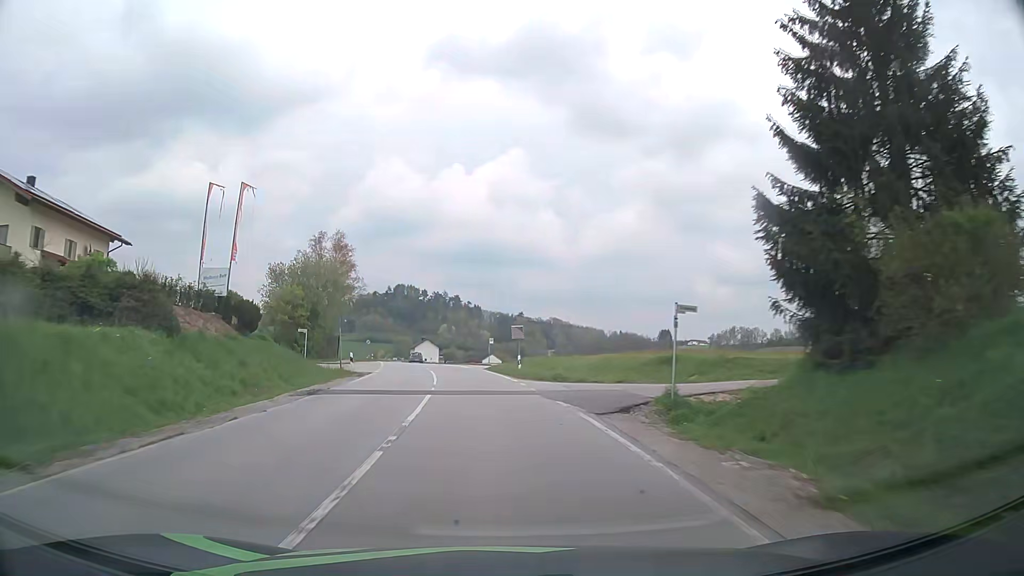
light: Day
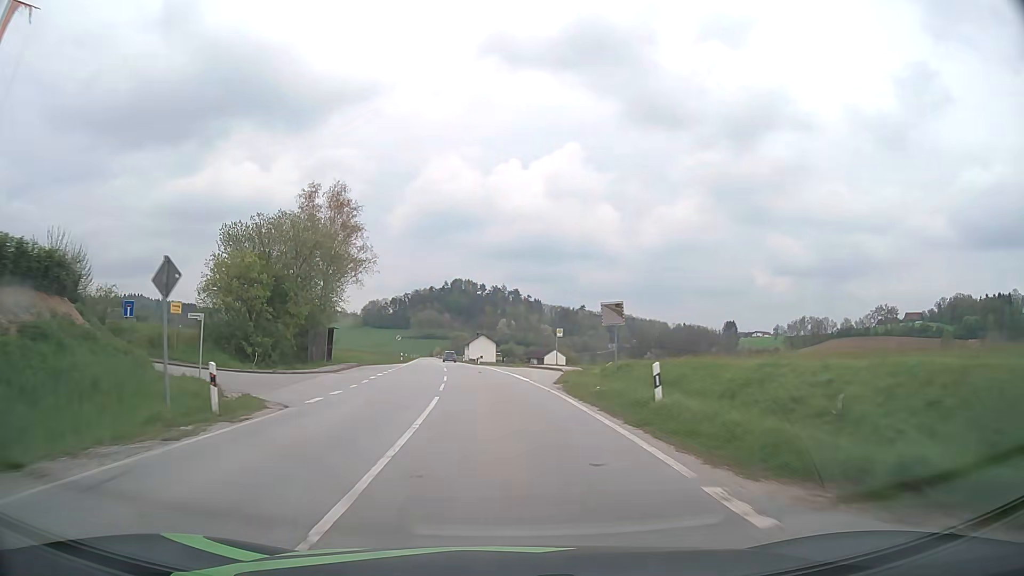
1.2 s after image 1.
(-1.0, +22.1) m; -5°
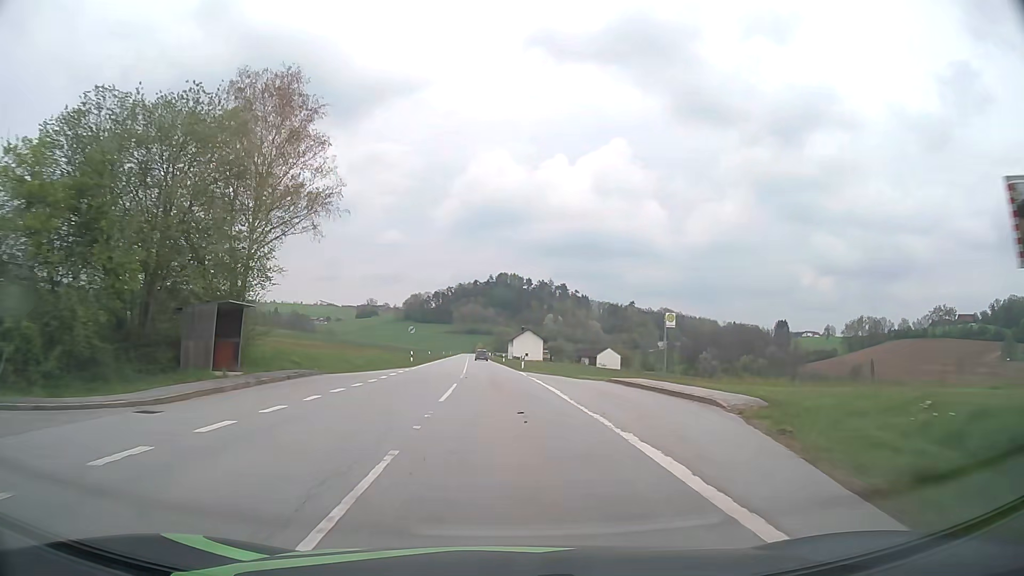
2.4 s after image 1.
(-0.8, +22.1) m; -4°
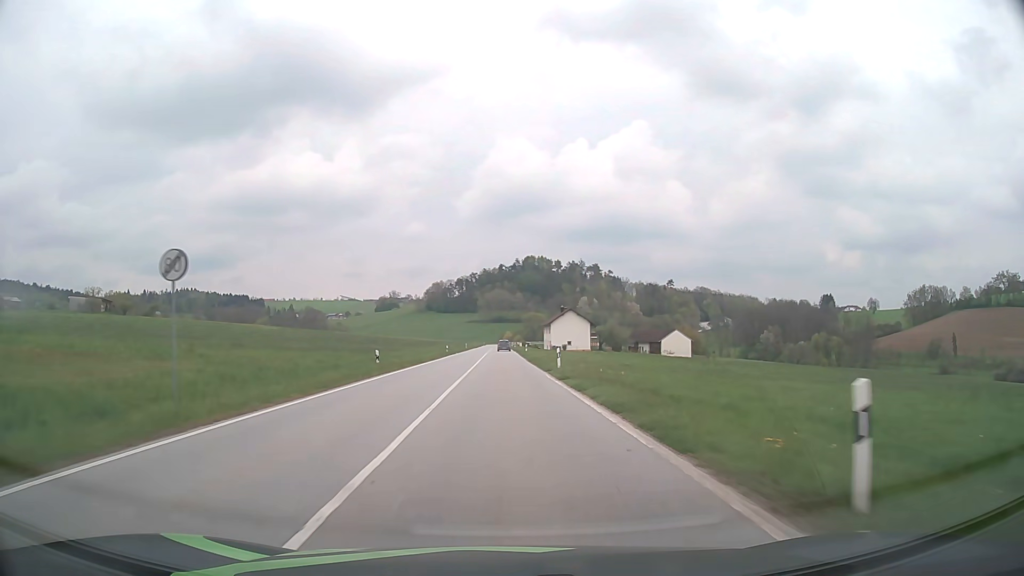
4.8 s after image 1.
(-1.4, +45.1) m; -2°
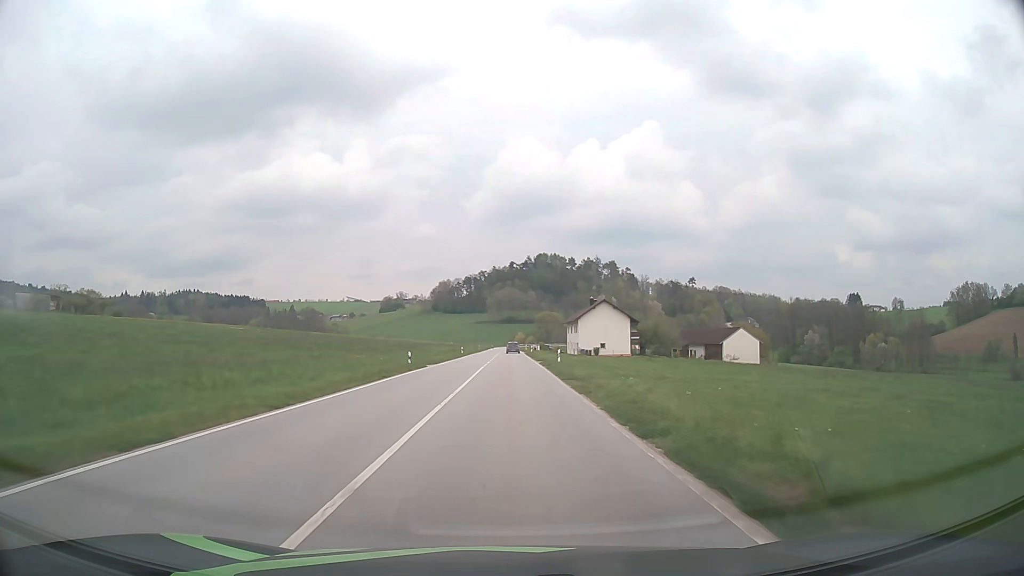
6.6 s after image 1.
(-0.4, +34.9) m; -1°
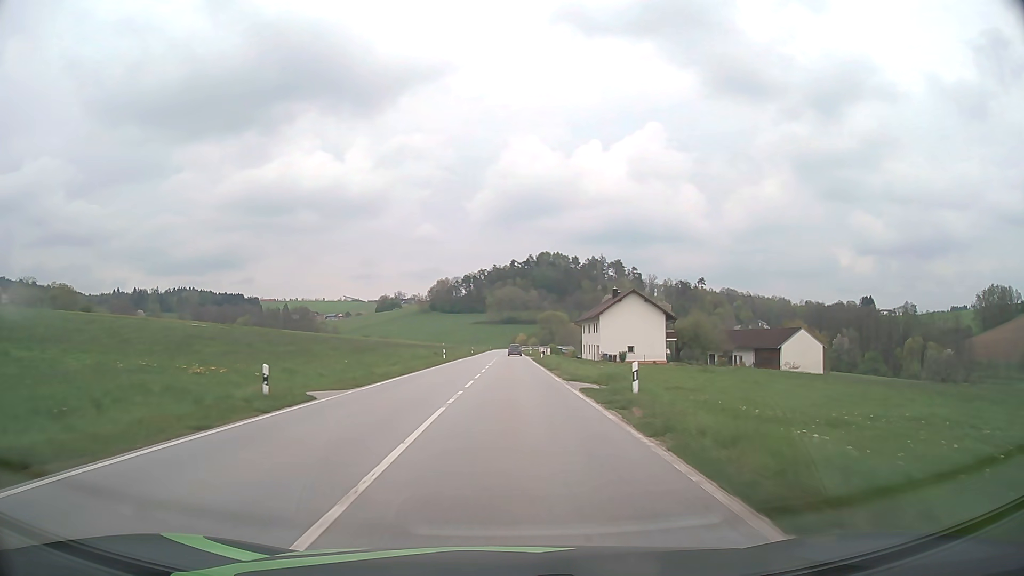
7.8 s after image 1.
(0.0, +23.7) m; 0°
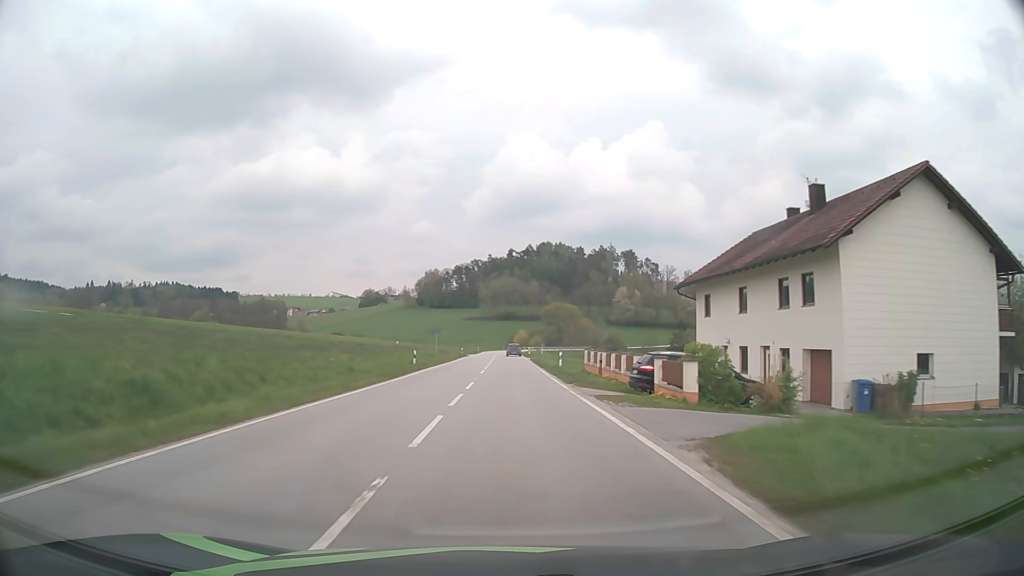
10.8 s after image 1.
(+0.1, +60.3) m; 0°
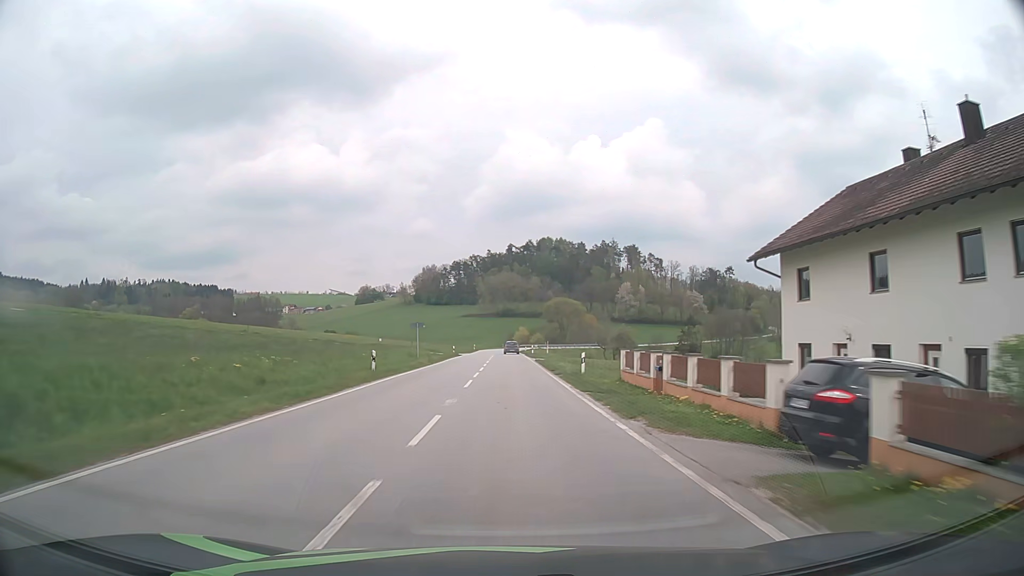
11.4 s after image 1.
(0.0, +12.3) m; 0°
(0, +10) (0, +20) (0, +30) (0, +40) (0, +50) (0, +60) (0, +70) (0, +80) (0, +90) (0, +100) m
